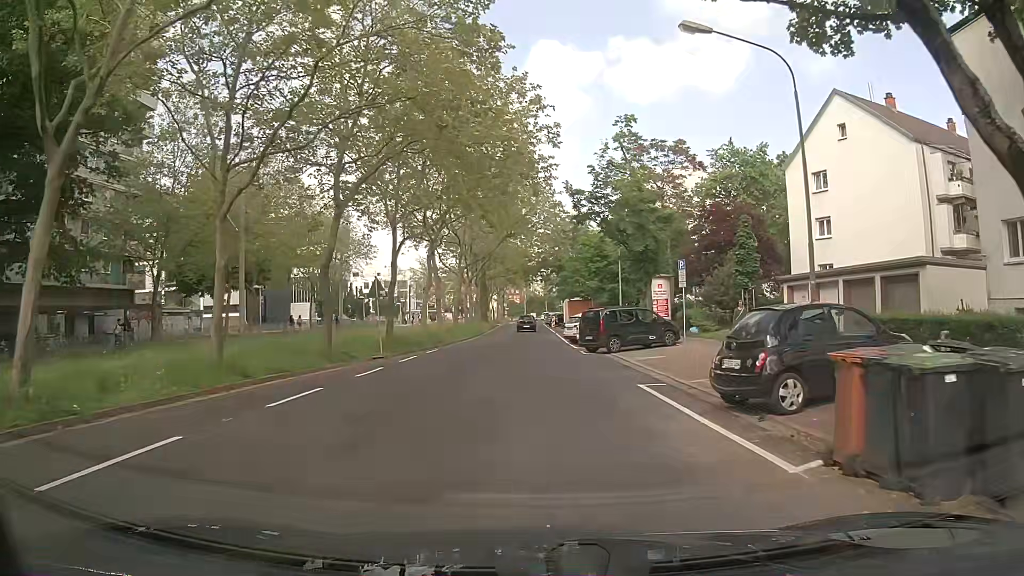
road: tertiary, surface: asphalt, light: Day
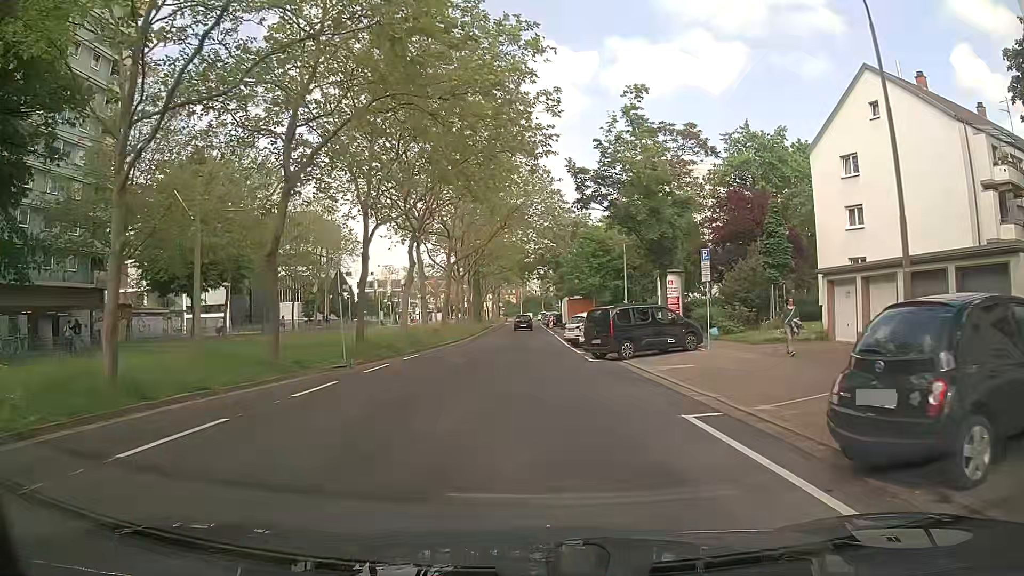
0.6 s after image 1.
(0.0, +4.5) m; +1°
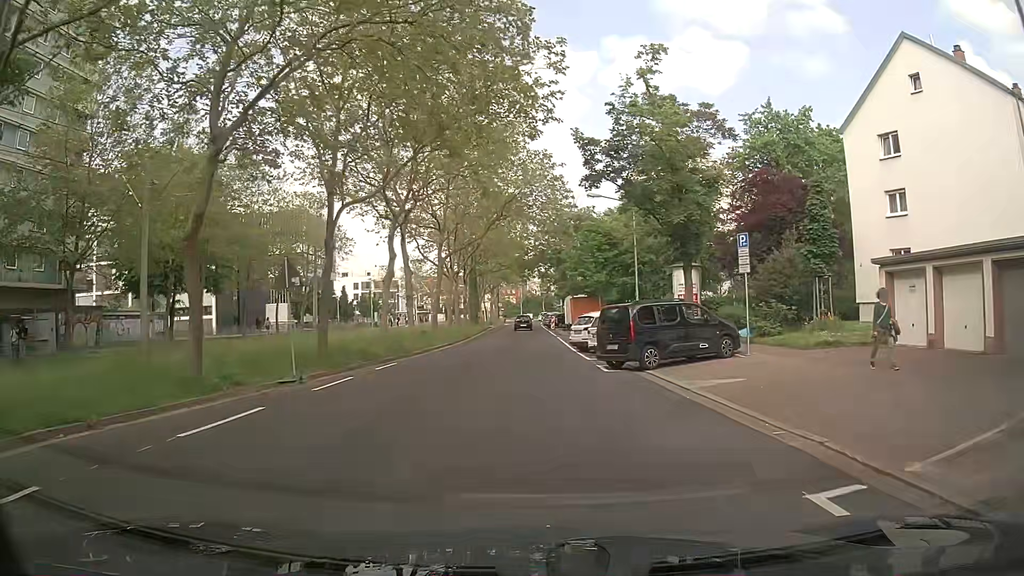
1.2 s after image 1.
(0.0, +4.5) m; -1°
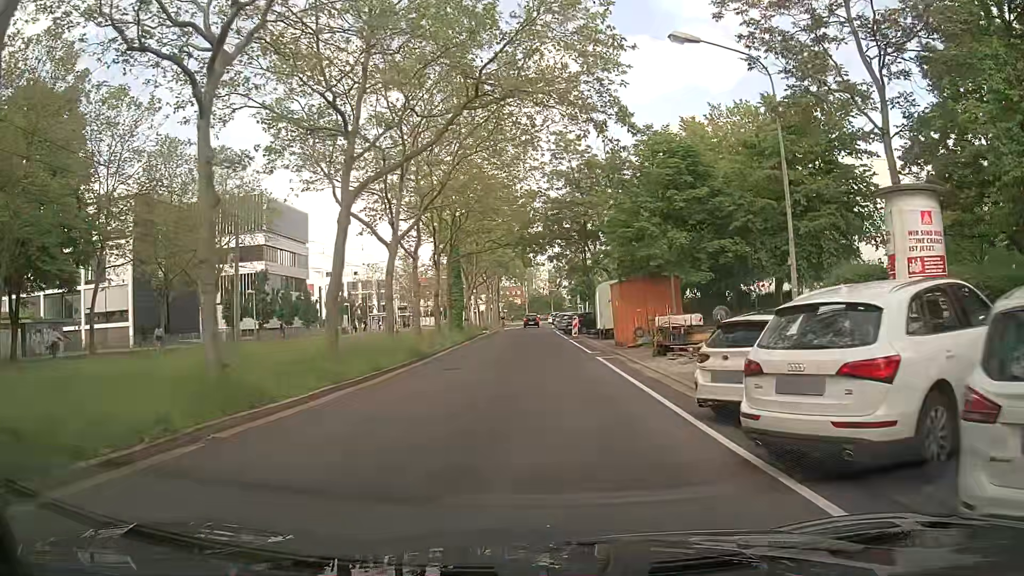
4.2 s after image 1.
(0.0, +22.4) m; 0°
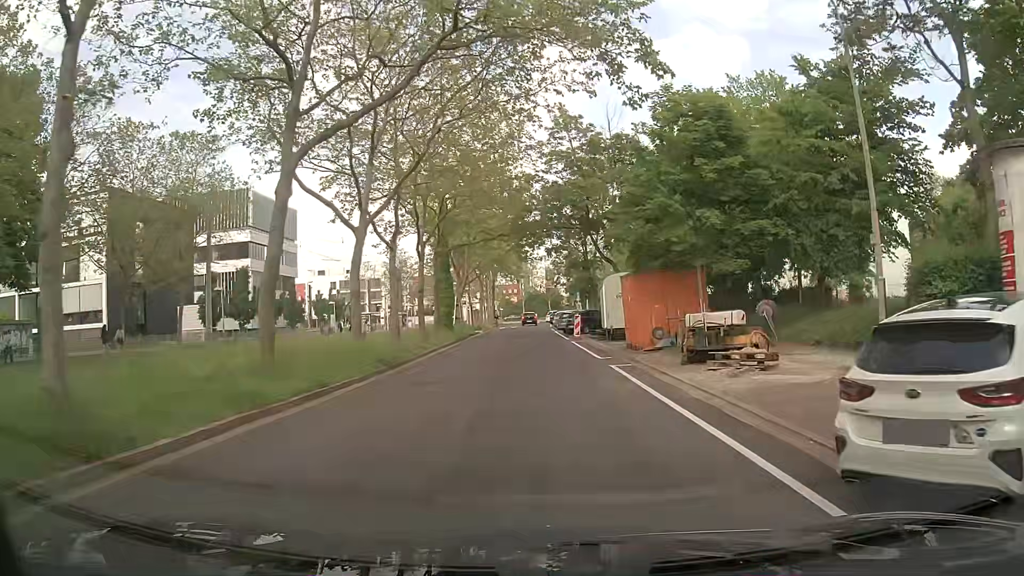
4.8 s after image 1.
(0.0, +4.5) m; 0°
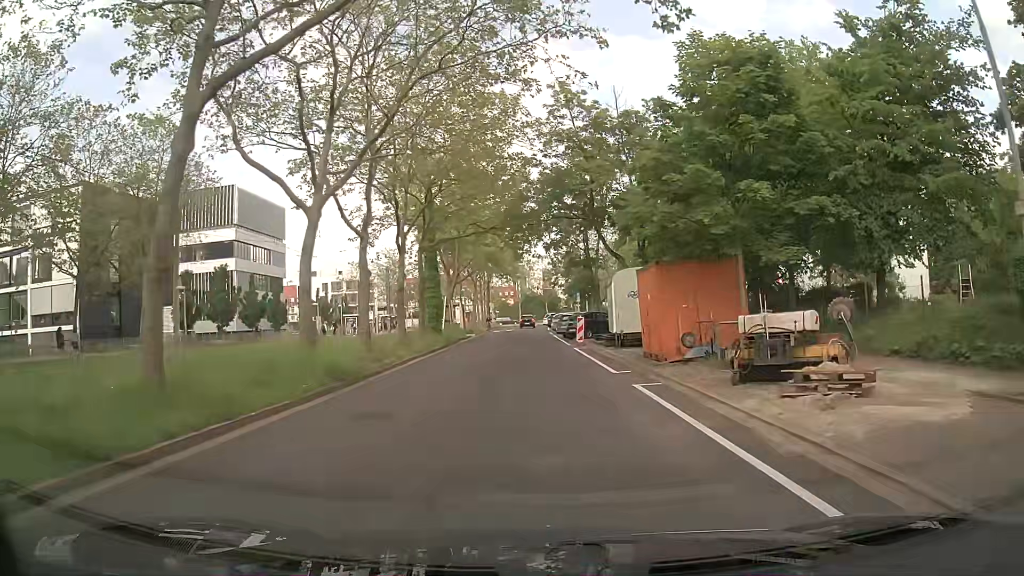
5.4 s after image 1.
(-0.1, +4.5) m; 0°
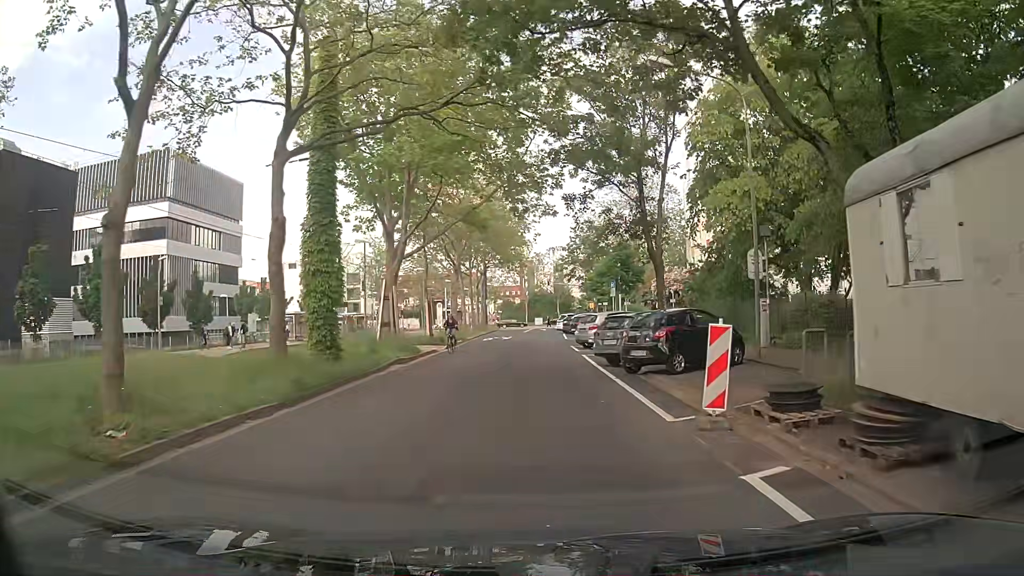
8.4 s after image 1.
(0.0, +22.0) m; -1°
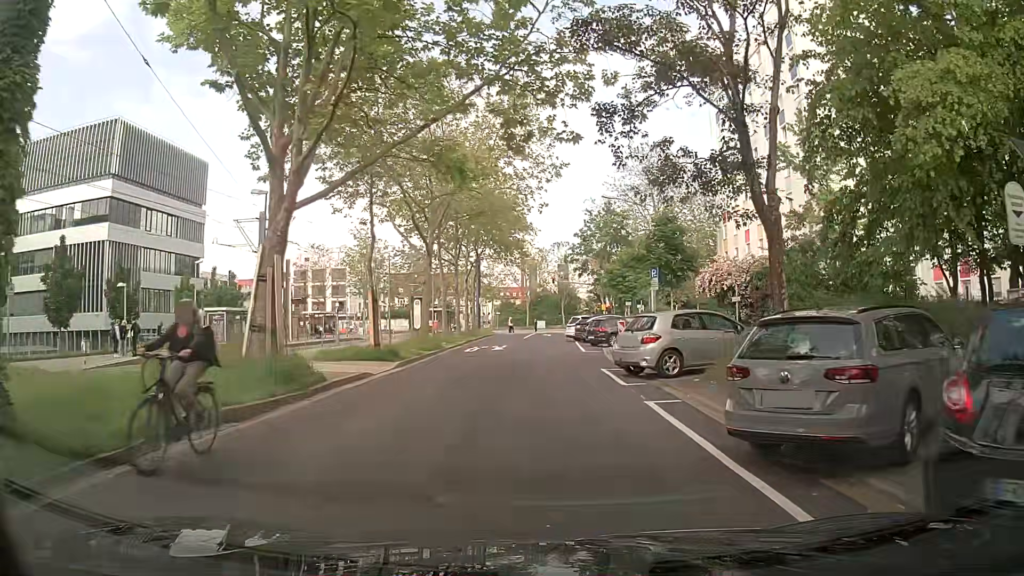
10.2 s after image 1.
(-0.1, +12.9) m; 0°
